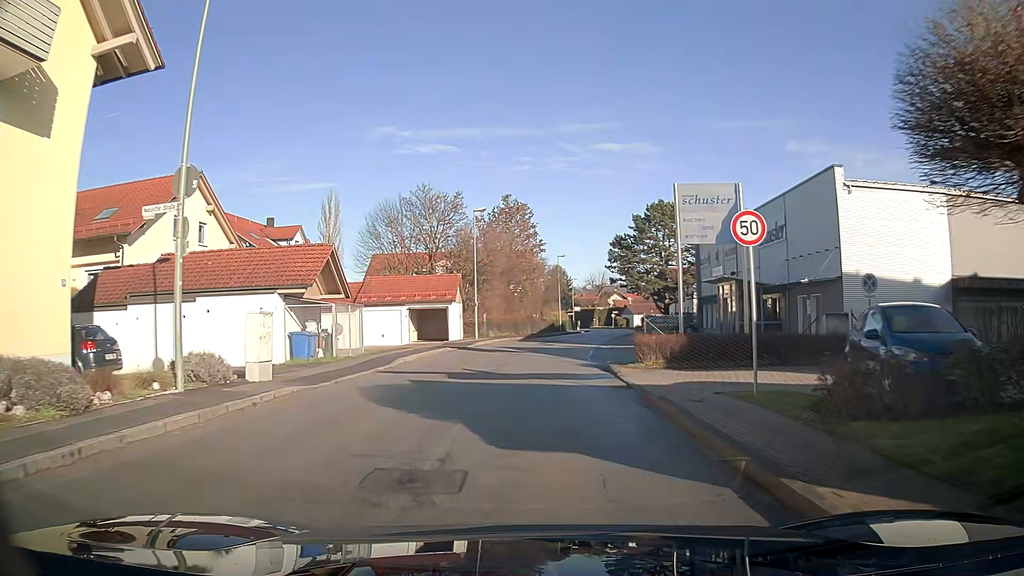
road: unclassified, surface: asphalt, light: Day
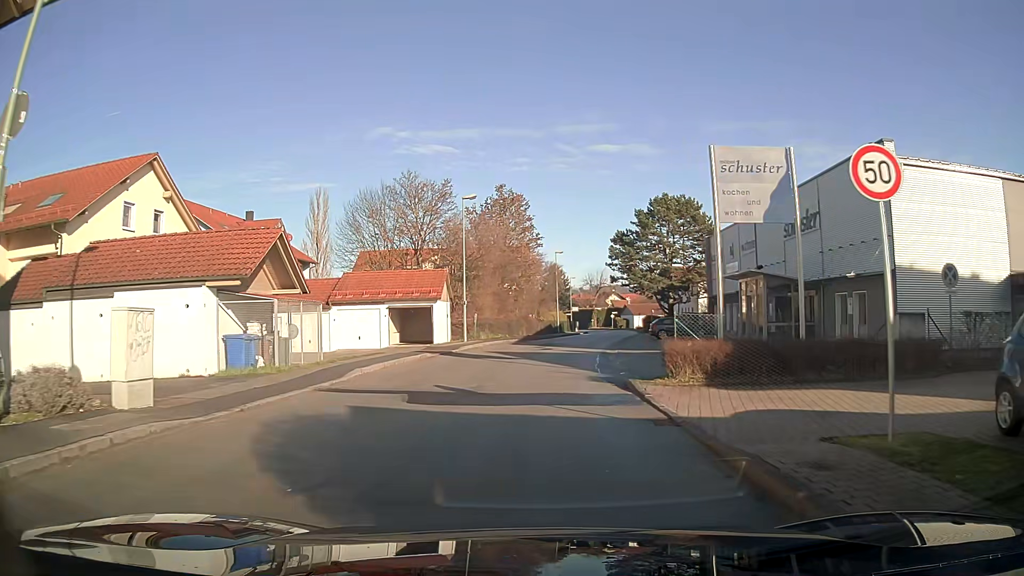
(0.0, +4.6) m; +1°
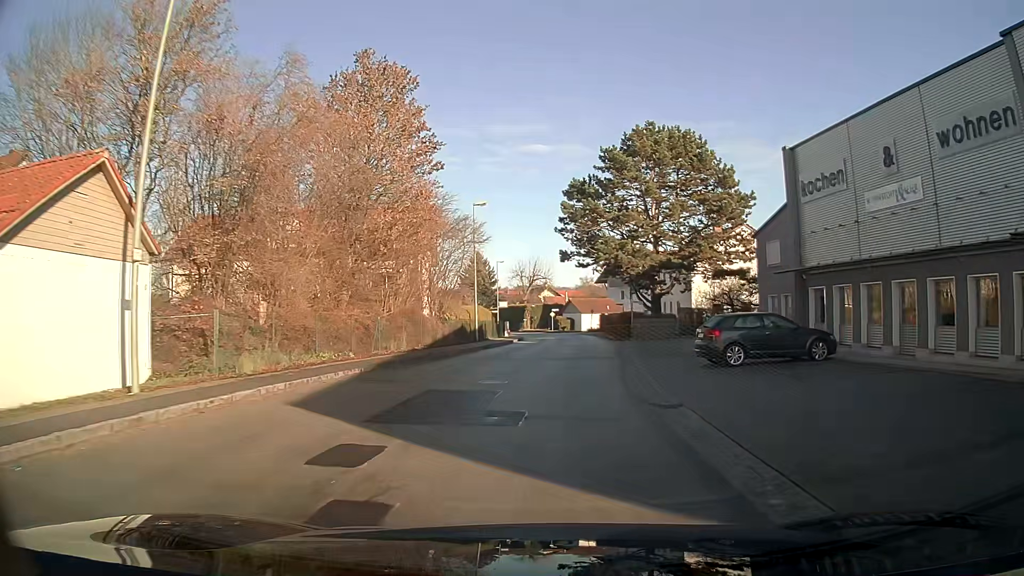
(+1.3, +28.2) m; +7°
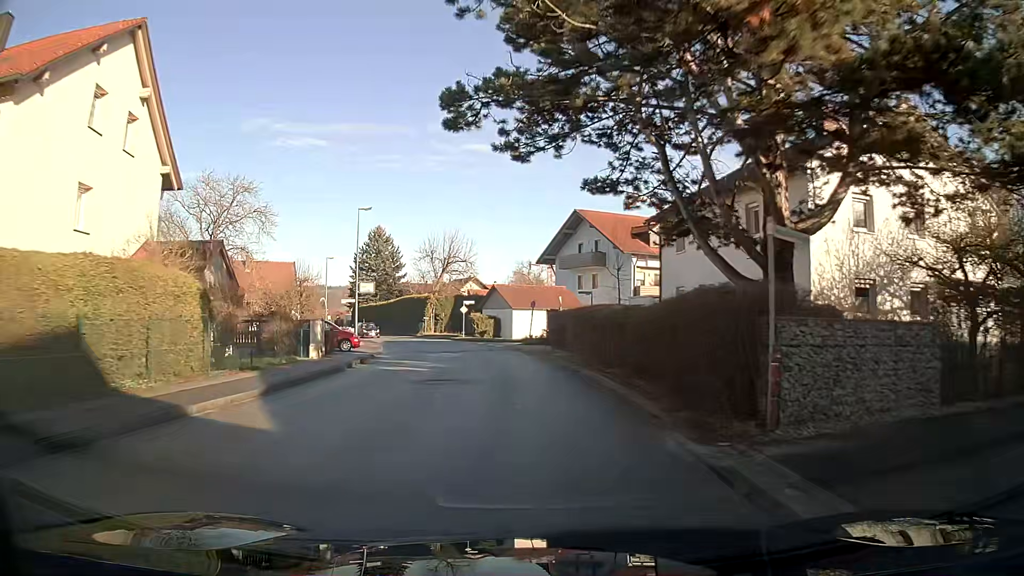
(+2.2, +35.1) m; +4°
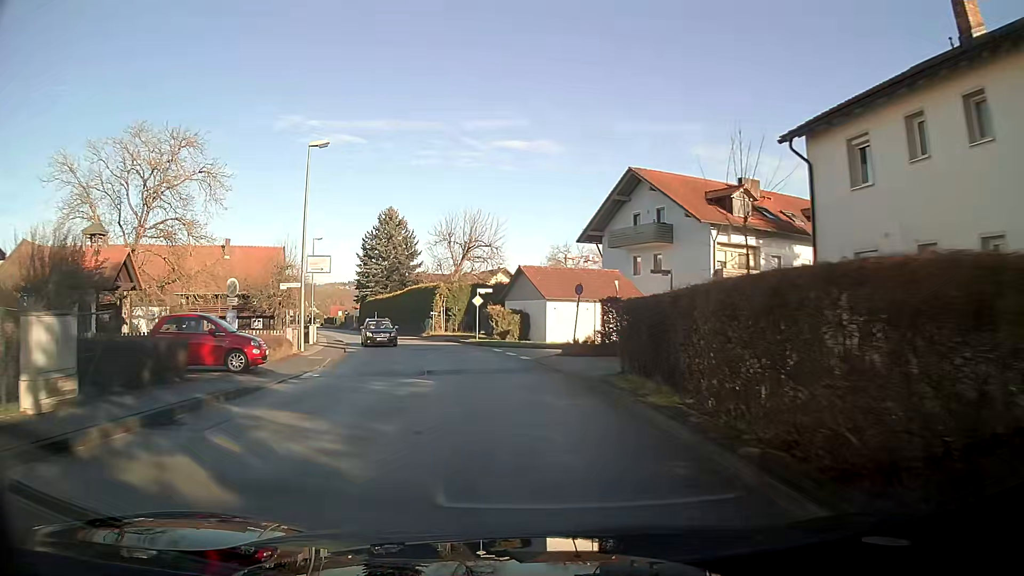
(-0.4, +14.7) m; -3°
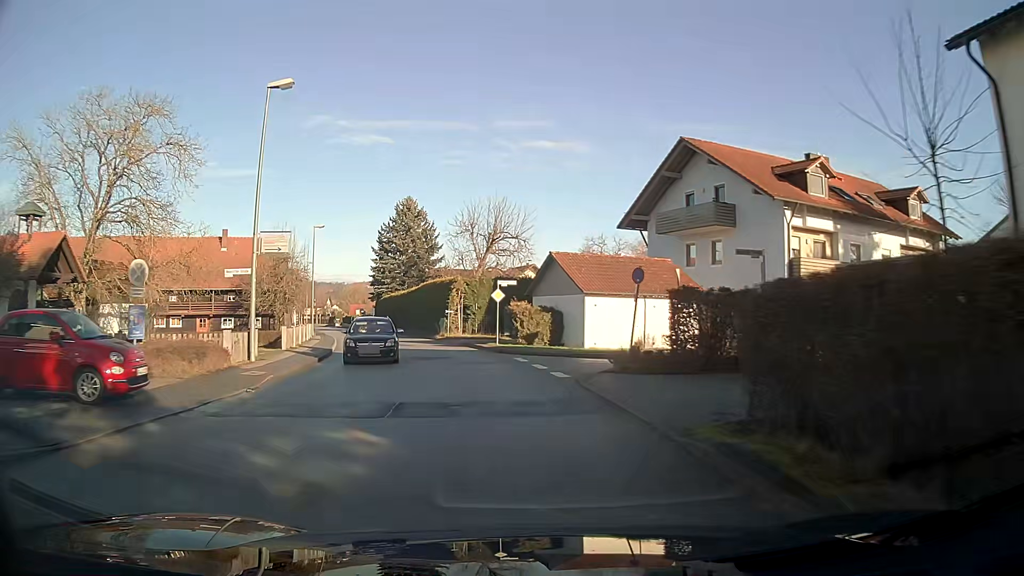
(-0.2, +7.3) m; -3°
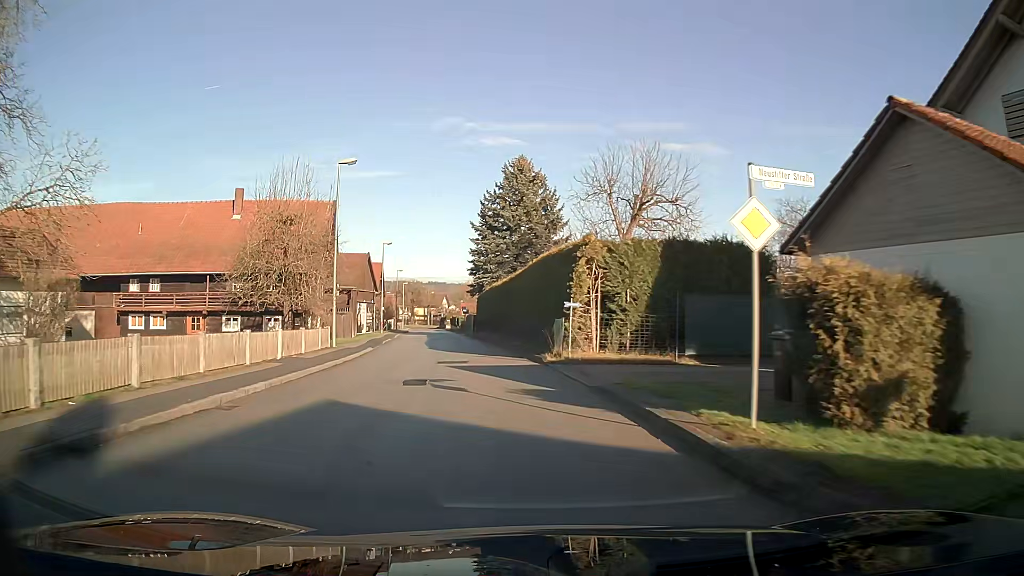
(-2.1, +21.8) m; -11°
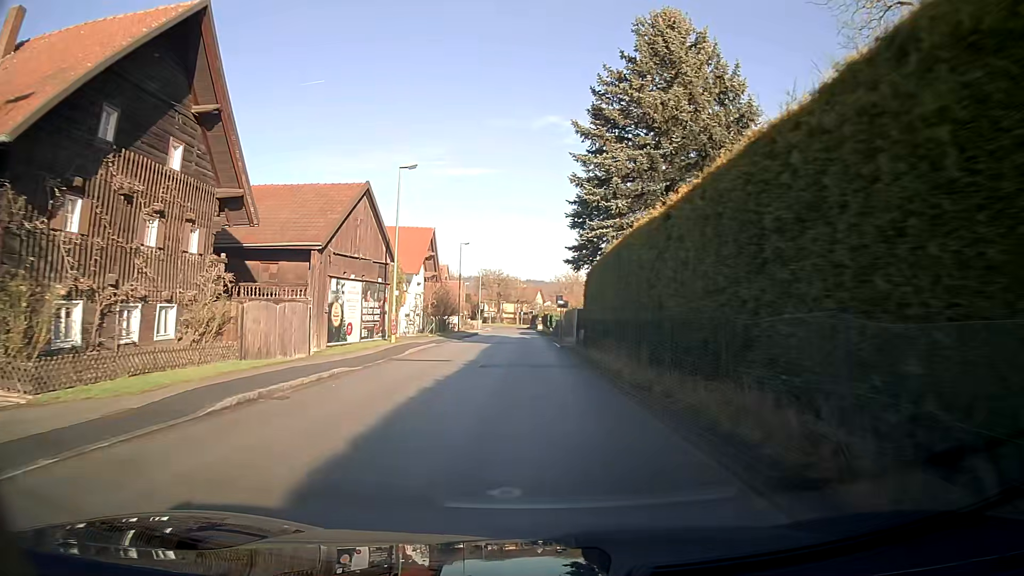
(-2.5, +30.1) m; -7°
(0, +10) (0, +20) (0, +30) (0, +40) (0, +50) (0, +60) (-1, +70) (-1, +80) (-1, +90) (-1, +100) m
